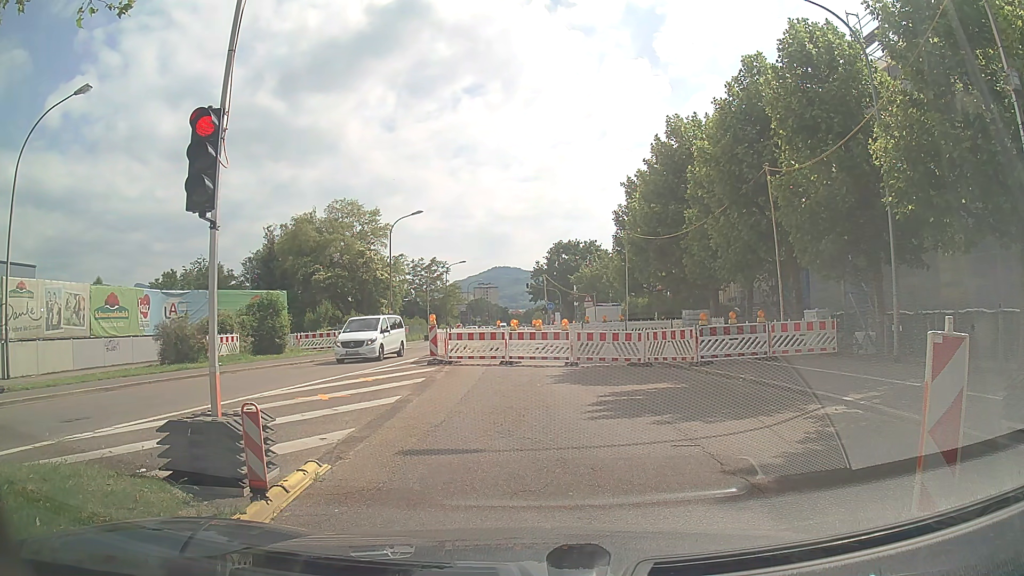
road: secondary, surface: asphalt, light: Day
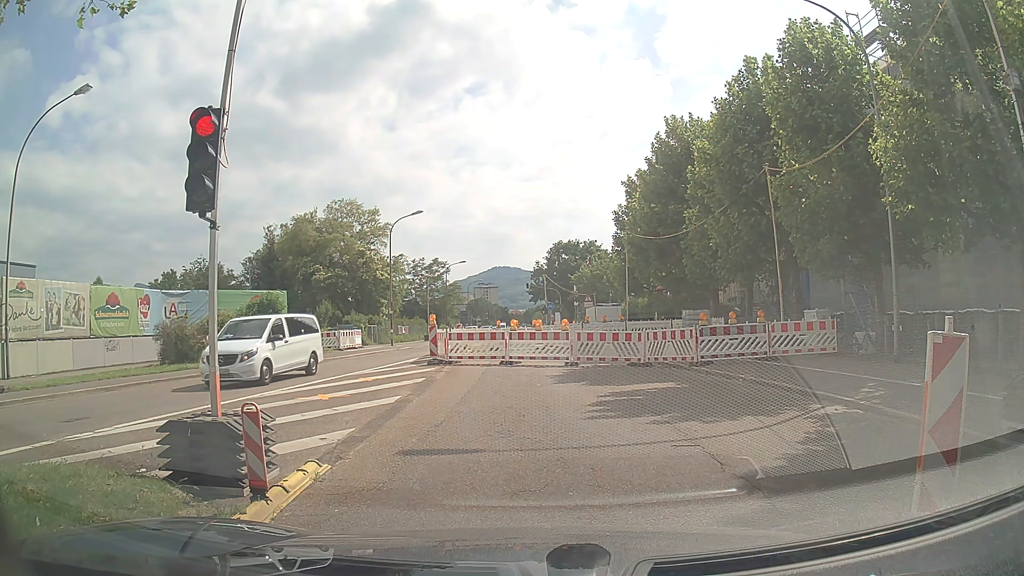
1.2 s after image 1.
(0.0, 0.0) m; 0°
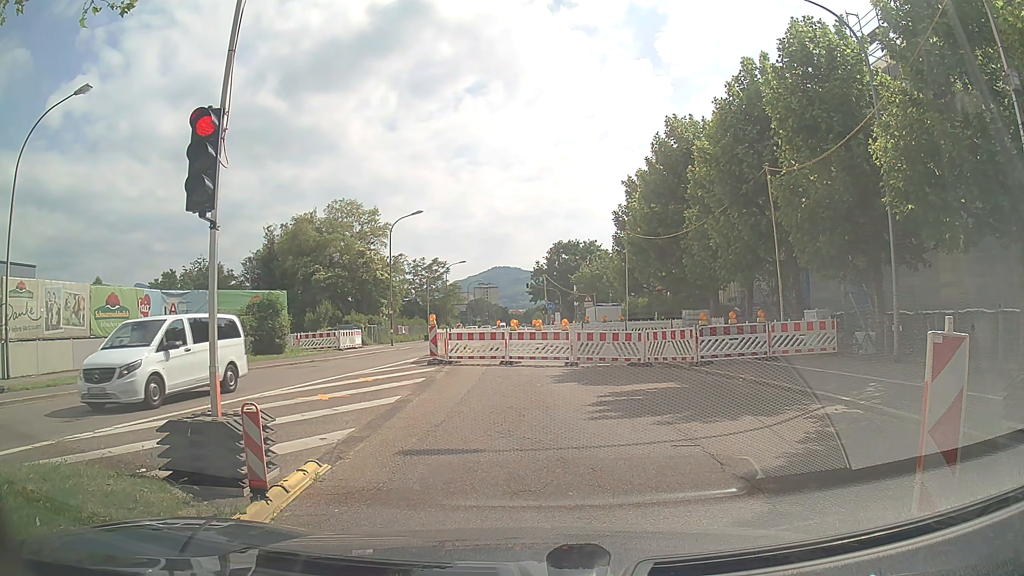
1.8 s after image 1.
(0.0, 0.0) m; 0°
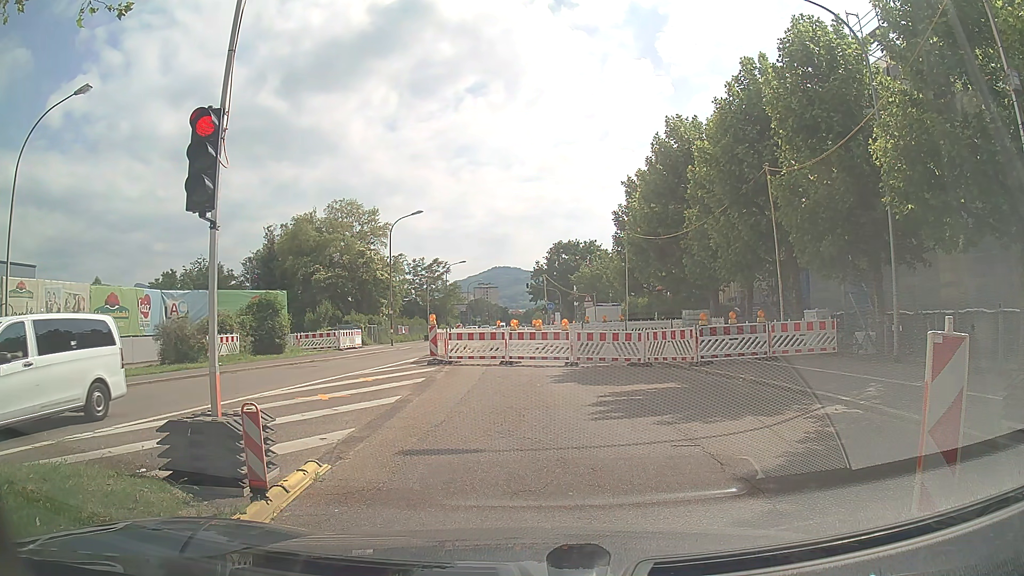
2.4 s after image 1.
(0.0, 0.0) m; 0°
